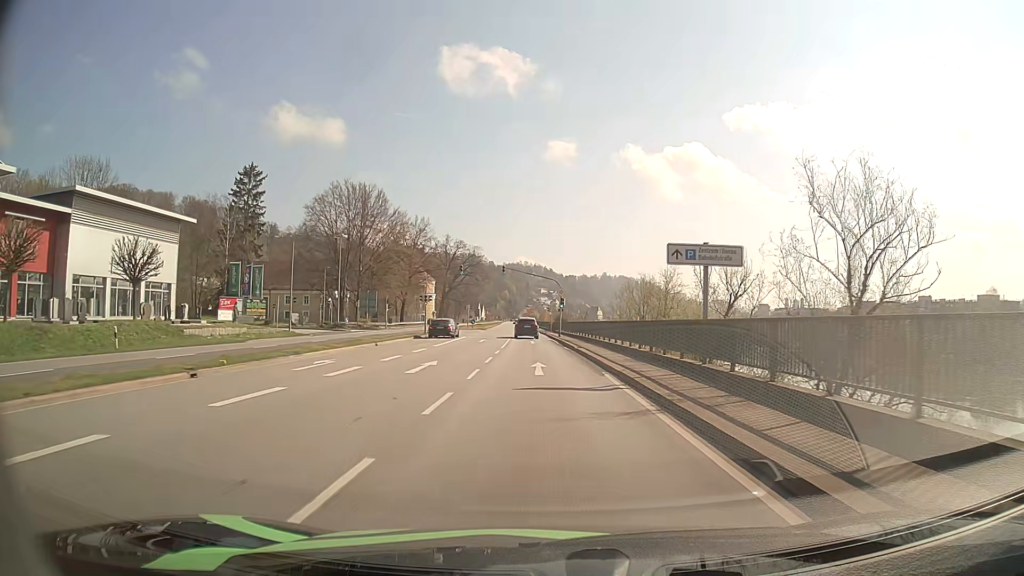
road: primary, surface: asphalt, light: Day
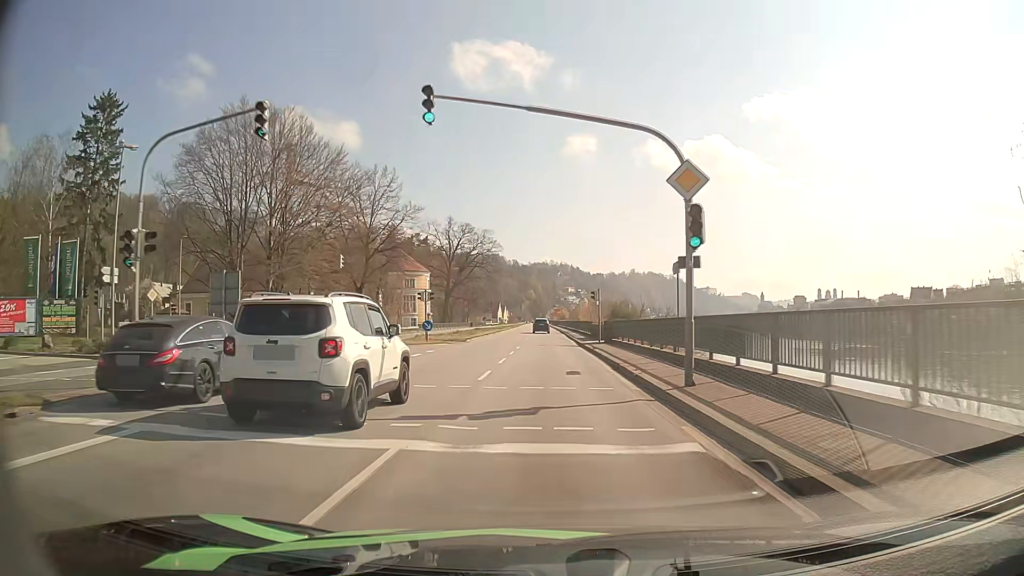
(-1.0, +45.2) m; -2°
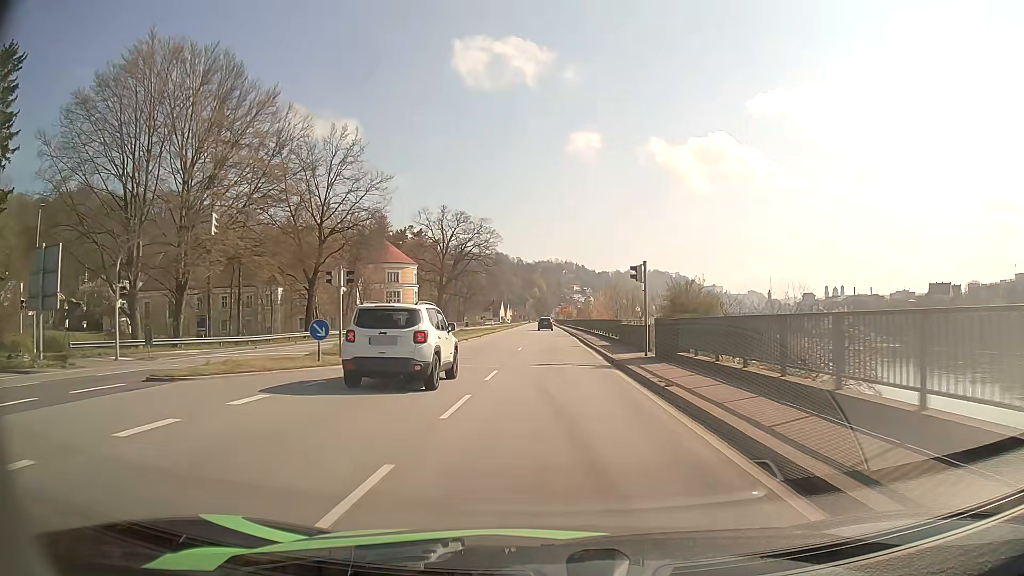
(-0.1, +18.2) m; -1°
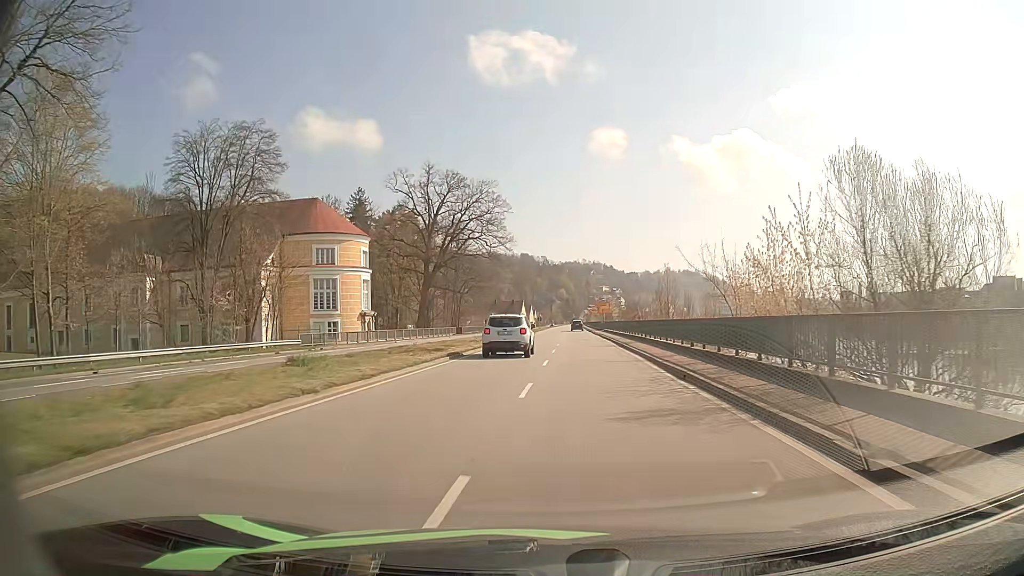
(-0.2, +45.7) m; -2°
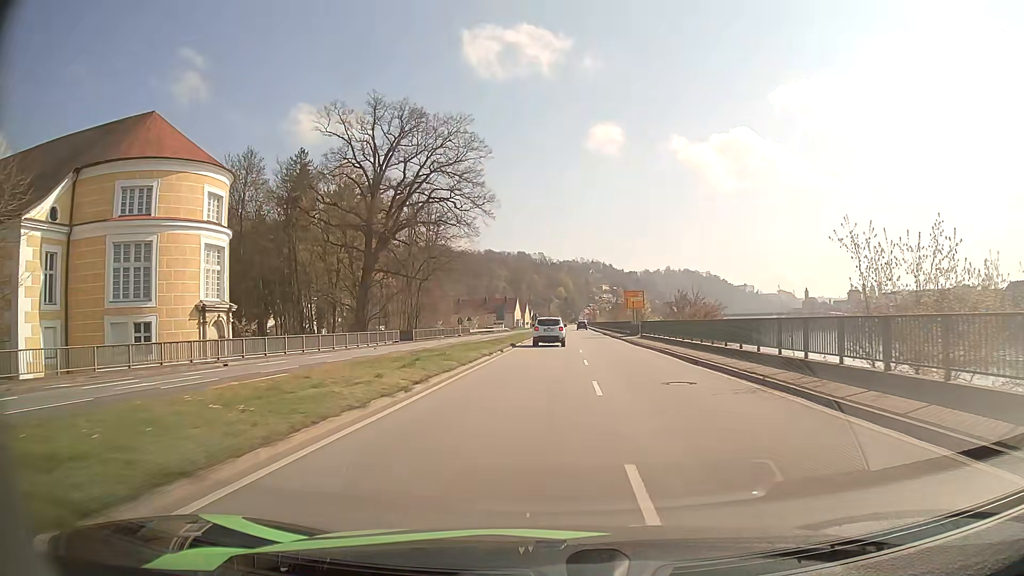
(-0.4, +35.5) m; 0°
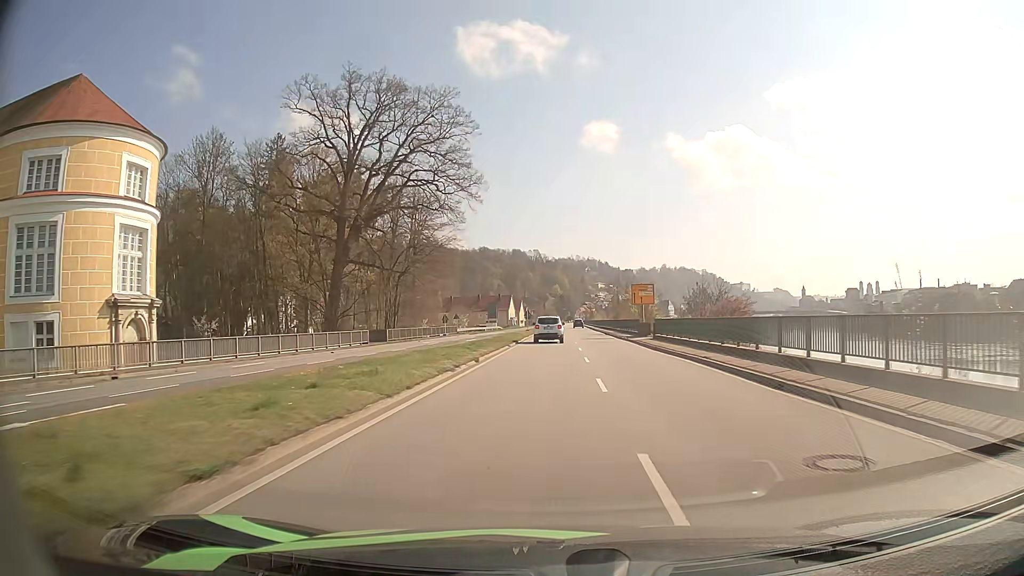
(0.0, +8.6) m; 0°
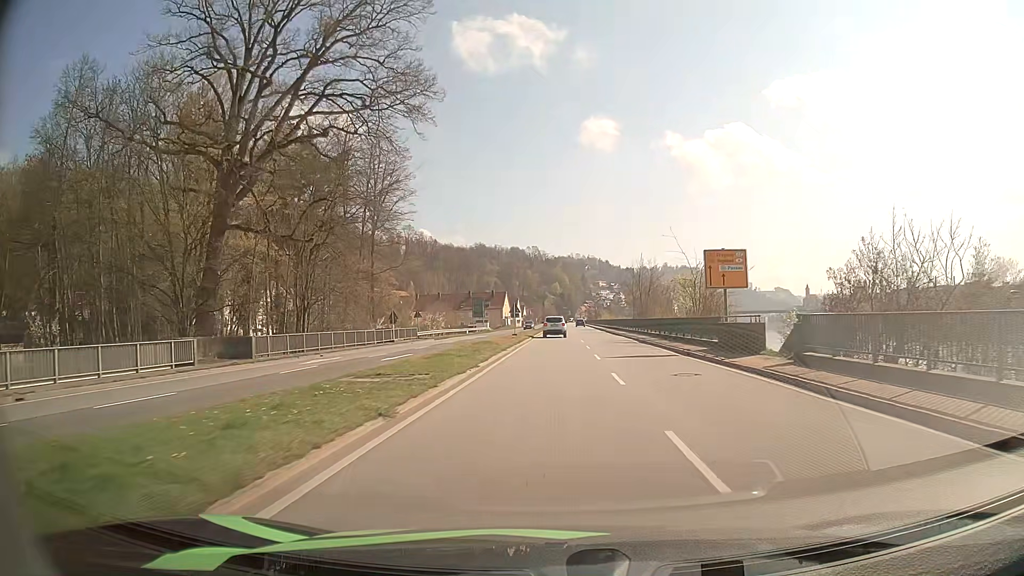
(+0.1, +25.7) m; 0°
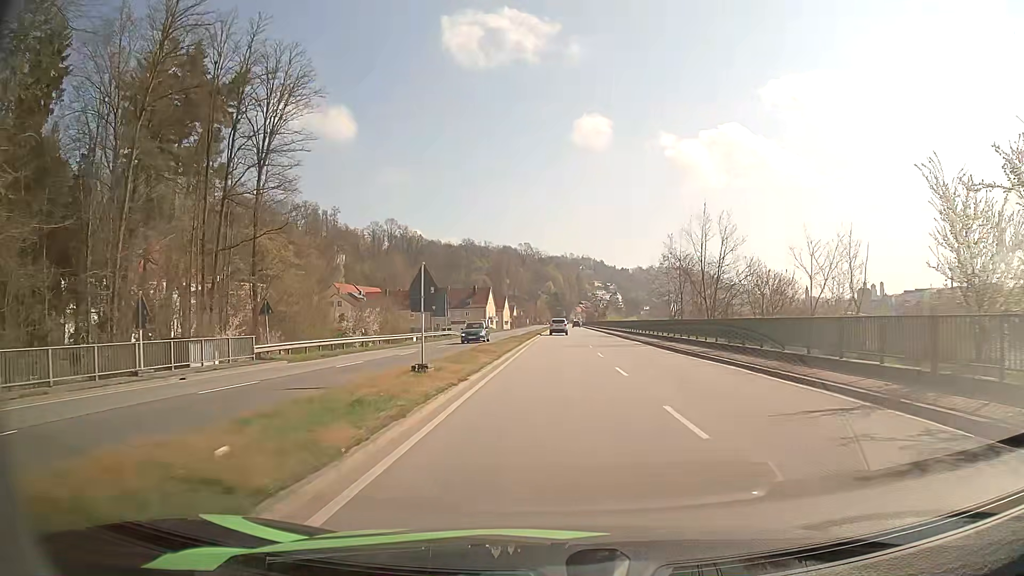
(+0.1, +33.7) m; +1°
(0, +10) (0, +20) (0, +30) (0, +40) (+1, +50) (+1, +60) (+1, +70) (+1, +80) (+1, +90) (+1, +100) m
